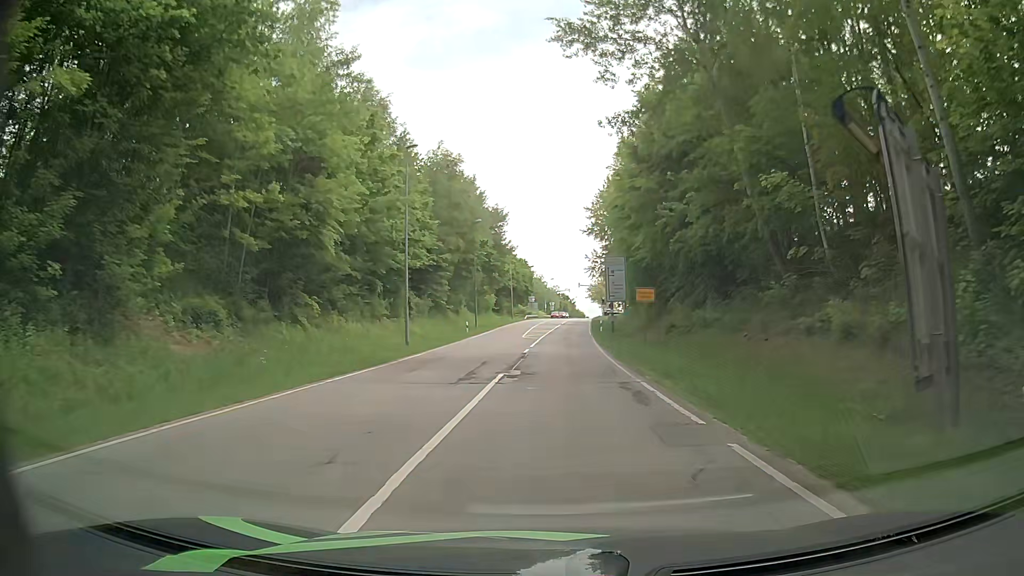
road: secondary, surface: asphalt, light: Day
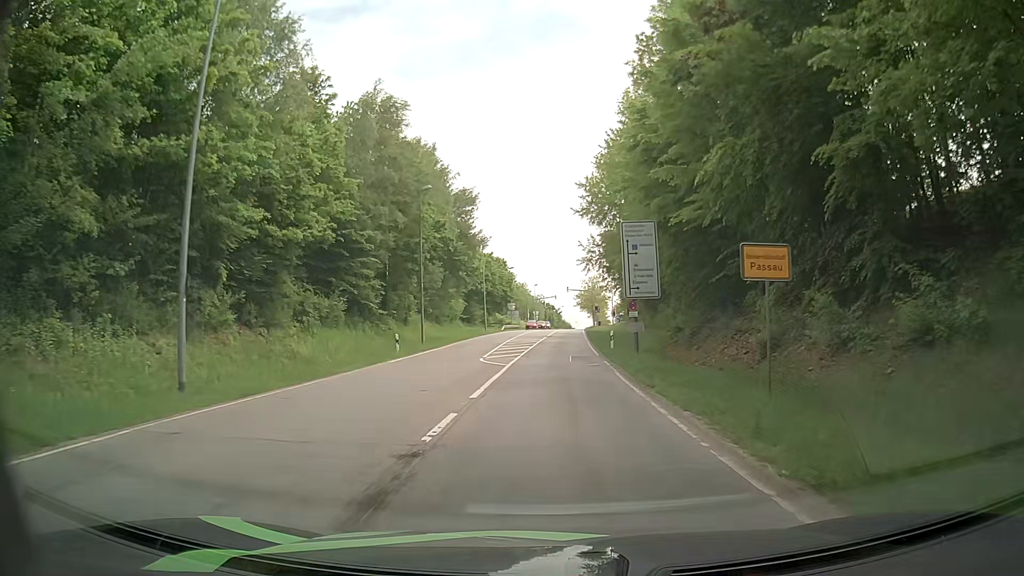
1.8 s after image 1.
(+0.3, +20.1) m; +2°
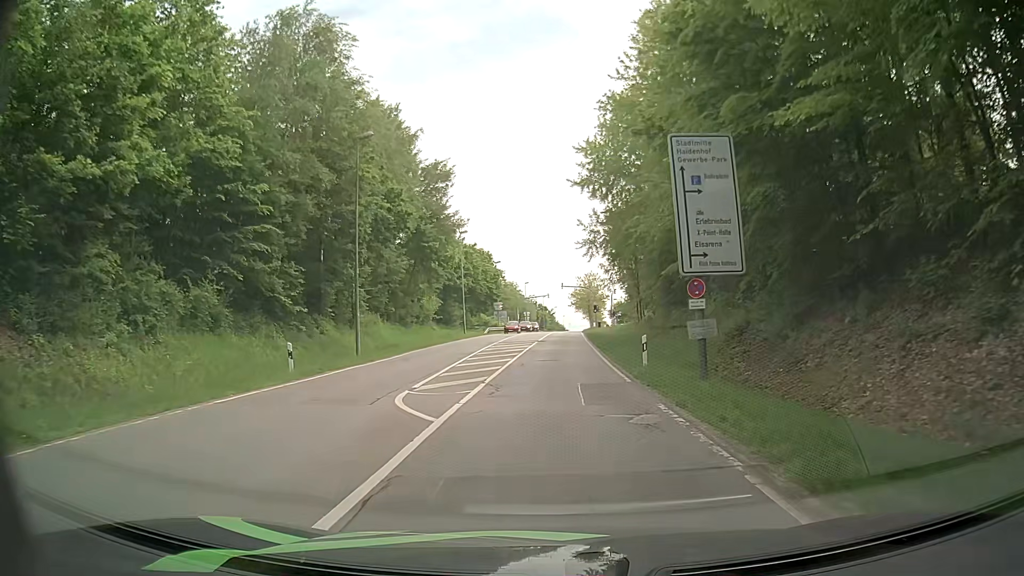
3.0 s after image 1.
(-0.1, +13.4) m; 0°
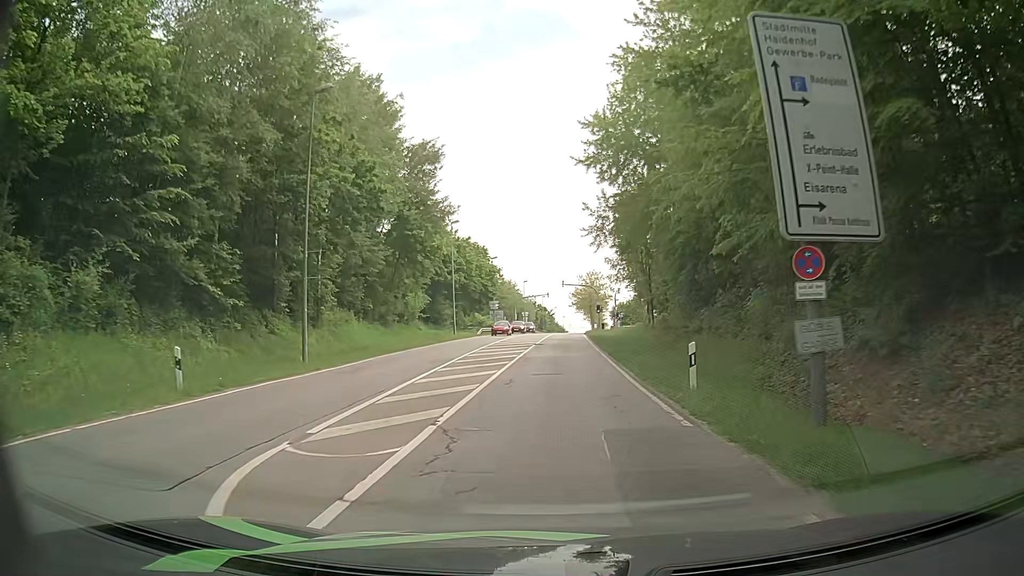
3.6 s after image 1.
(0.0, +6.7) m; 0°
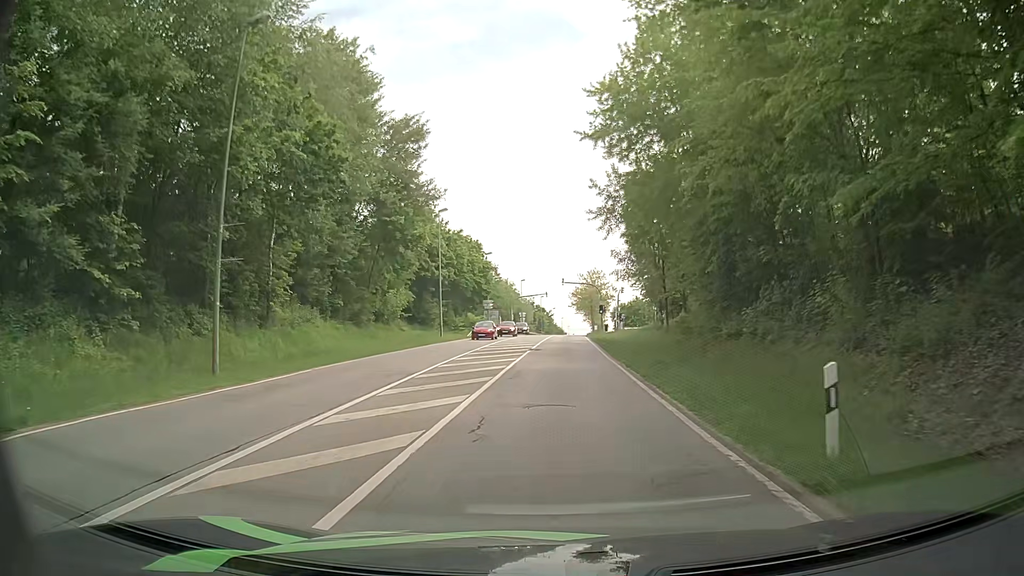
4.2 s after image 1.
(0.0, +6.6) m; 0°
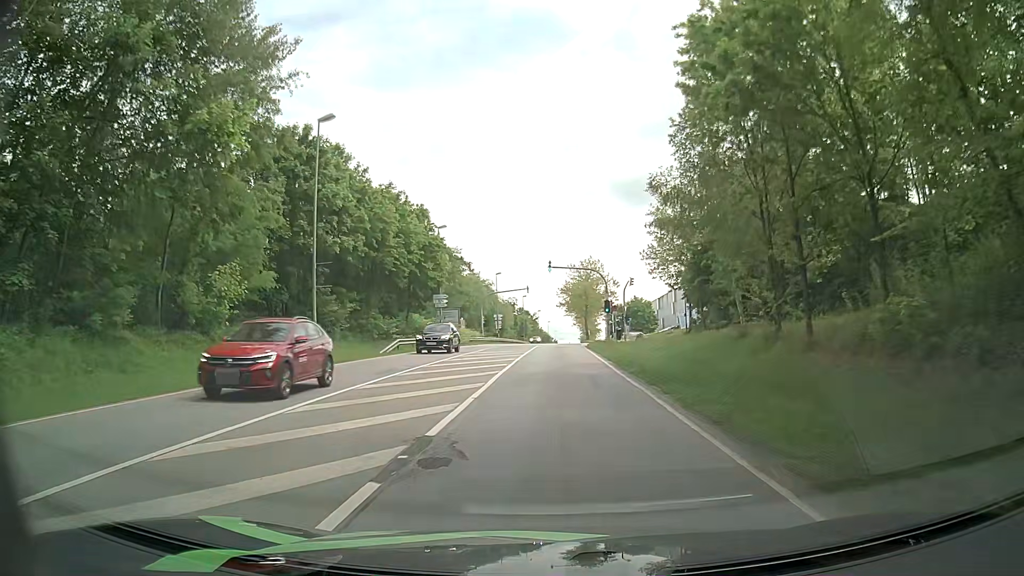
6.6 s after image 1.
(+0.6, +26.2) m; +2°
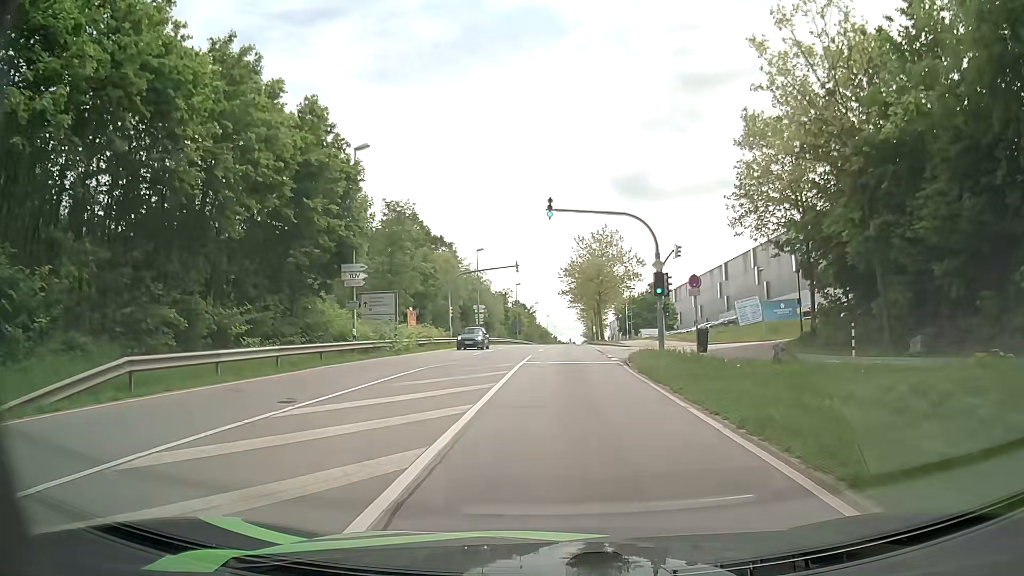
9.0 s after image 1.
(0.0, +25.2) m; 0°
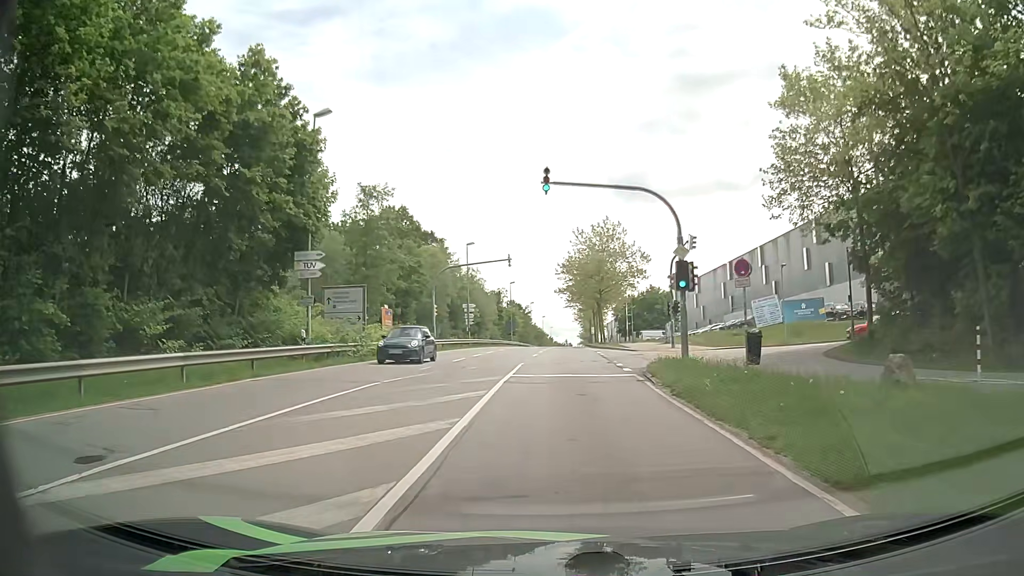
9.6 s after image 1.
(0.0, +5.6) m; +1°
